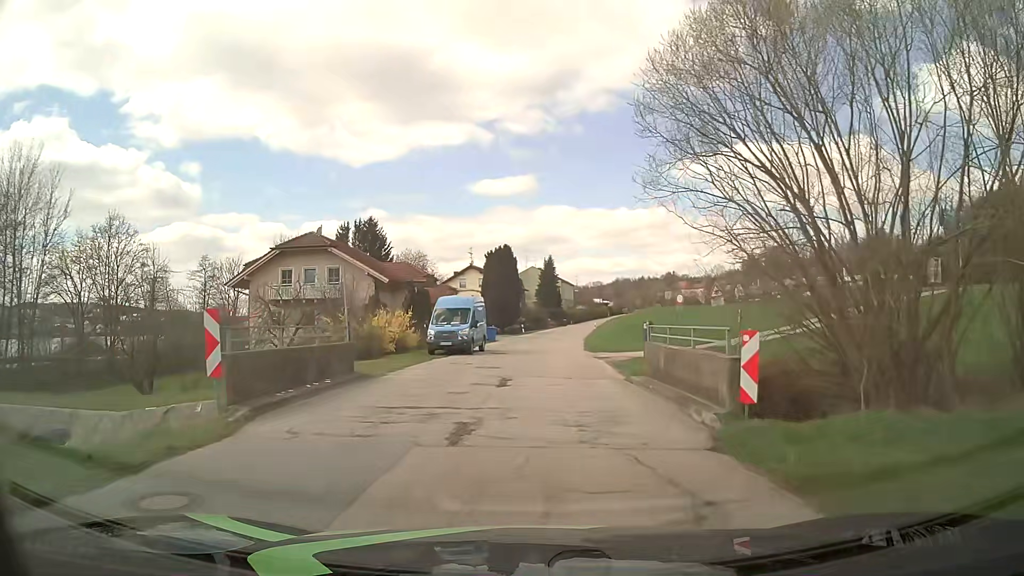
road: tertiary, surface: asphalt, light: Day
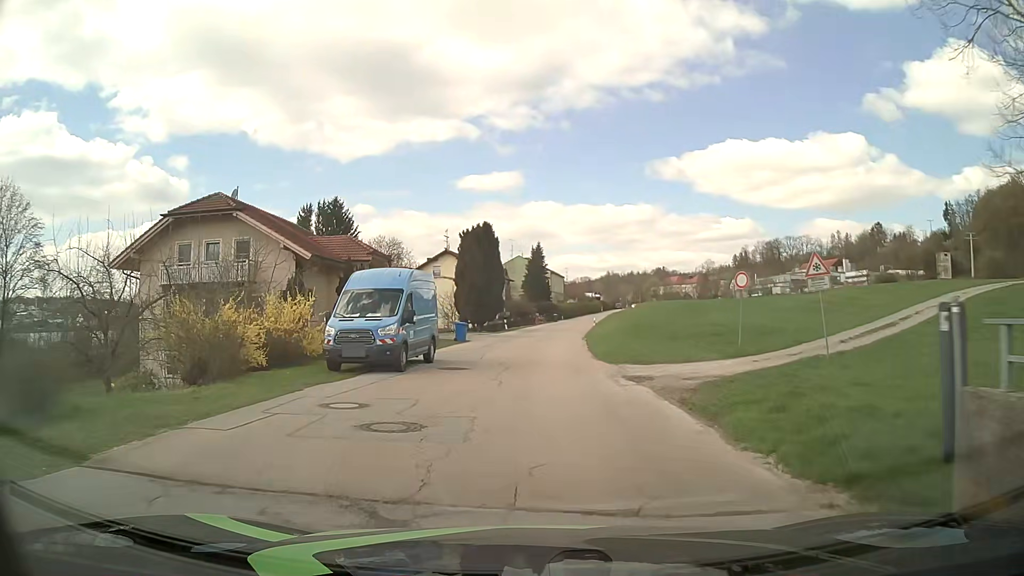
(+0.2, +13.3) m; +3°
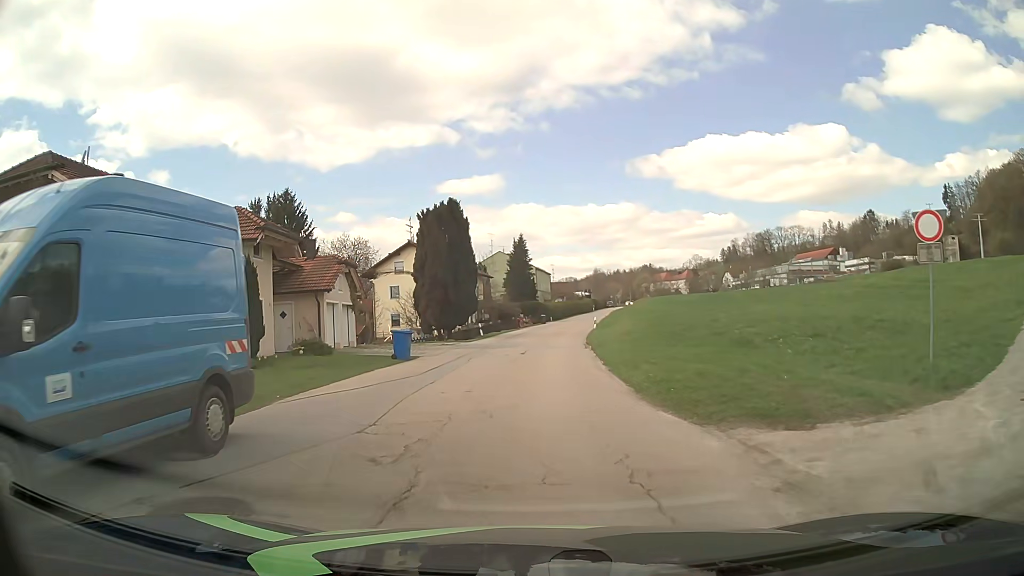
(-0.1, +13.3) m; 0°
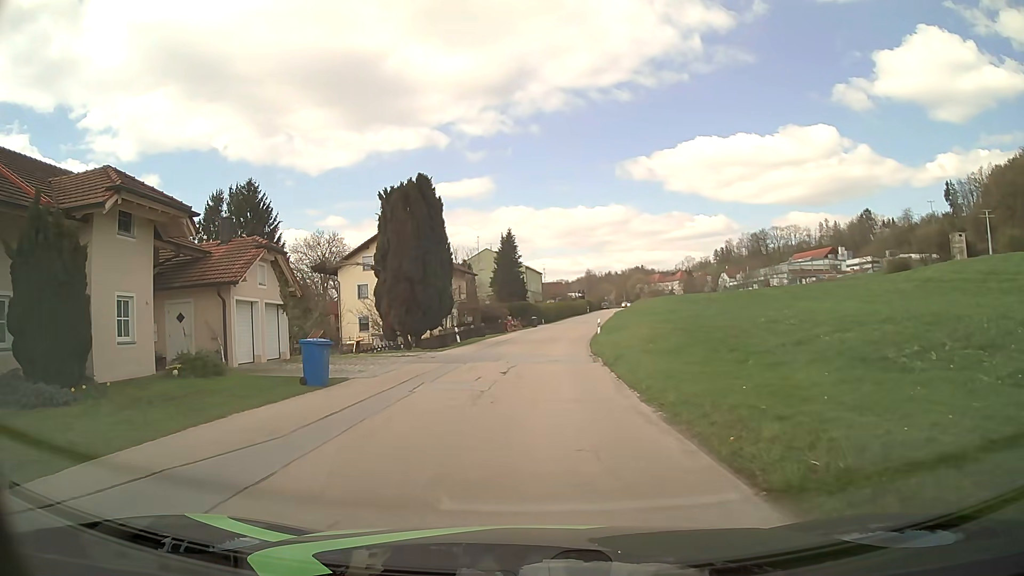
(+0.1, +8.8) m; +1°
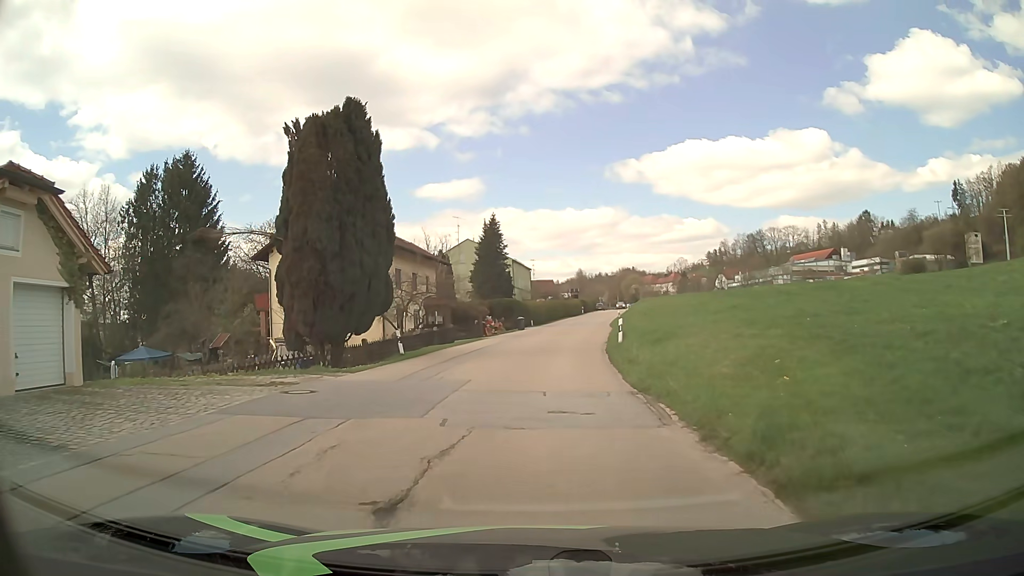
(+0.1, +13.3) m; +1°
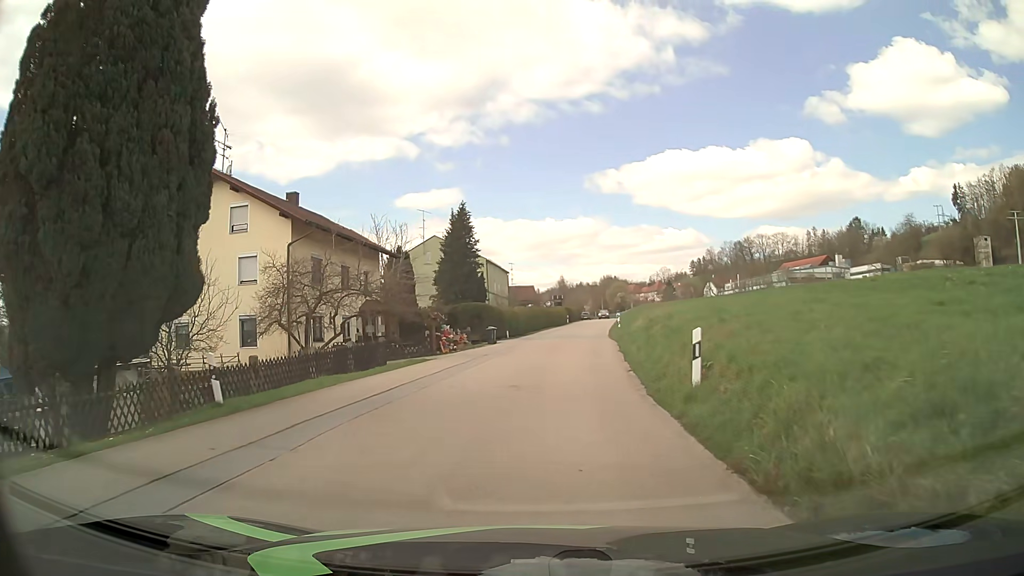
(+0.2, +13.3) m; +2°
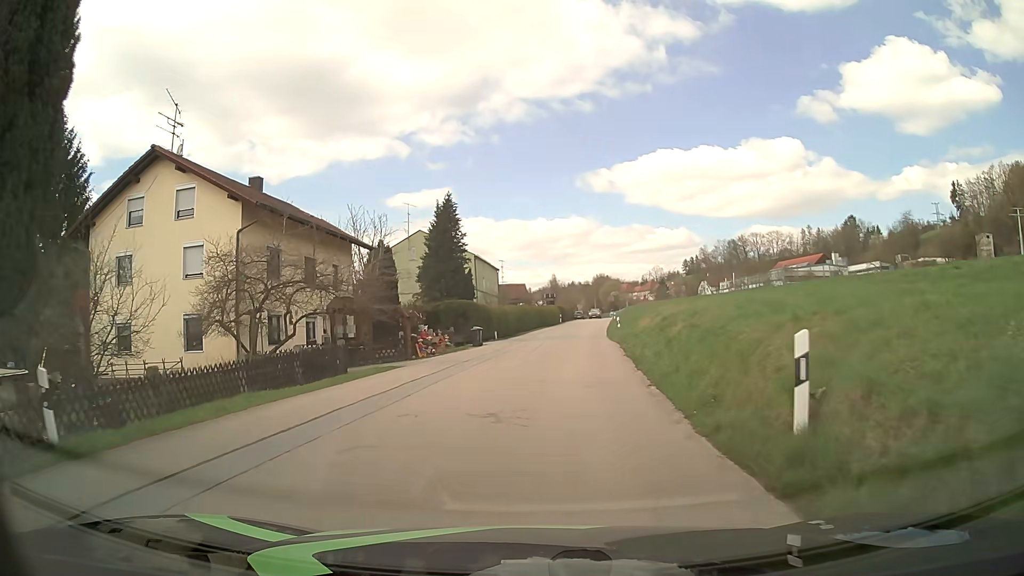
(0.0, +4.4) m; +1°
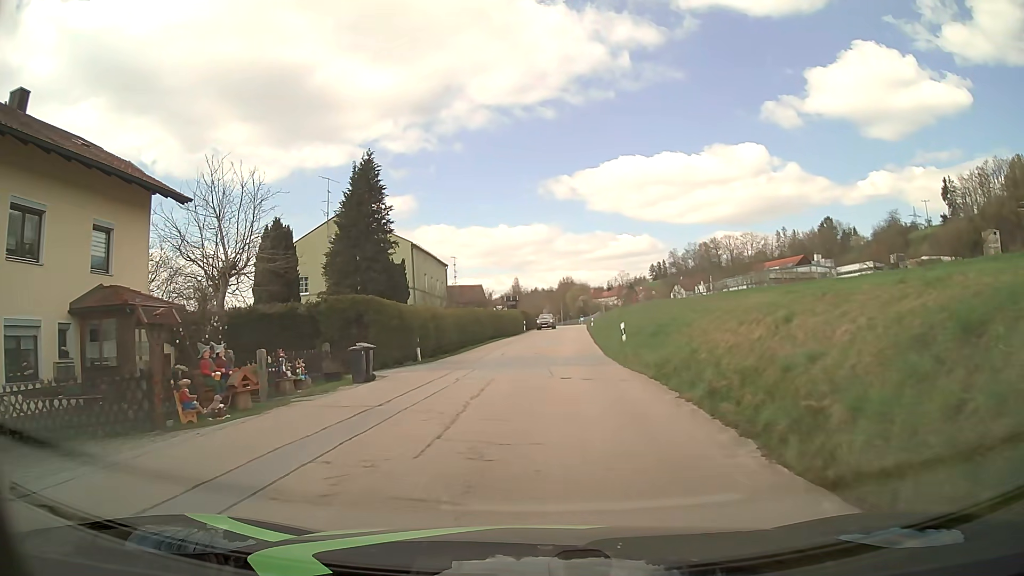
(+0.4, +17.5) m; +3°
(0, +10) (+1, +20) (+1, +30) (+2, +40) (+2, +50) (+3, +60) (+4, +70) (+4, +80) (+5, +90) (+6, +100) m
